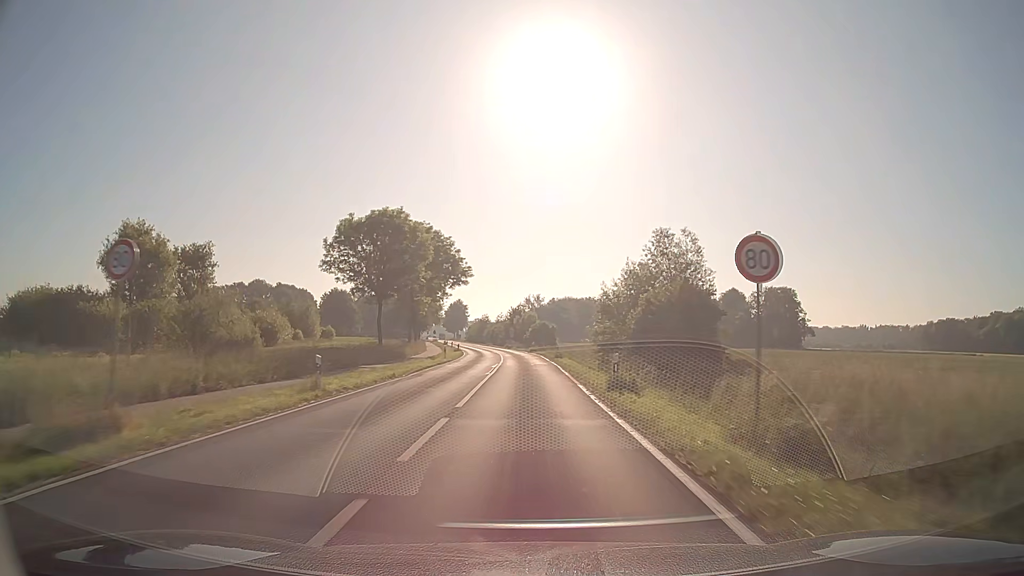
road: secondary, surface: asphalt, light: Day
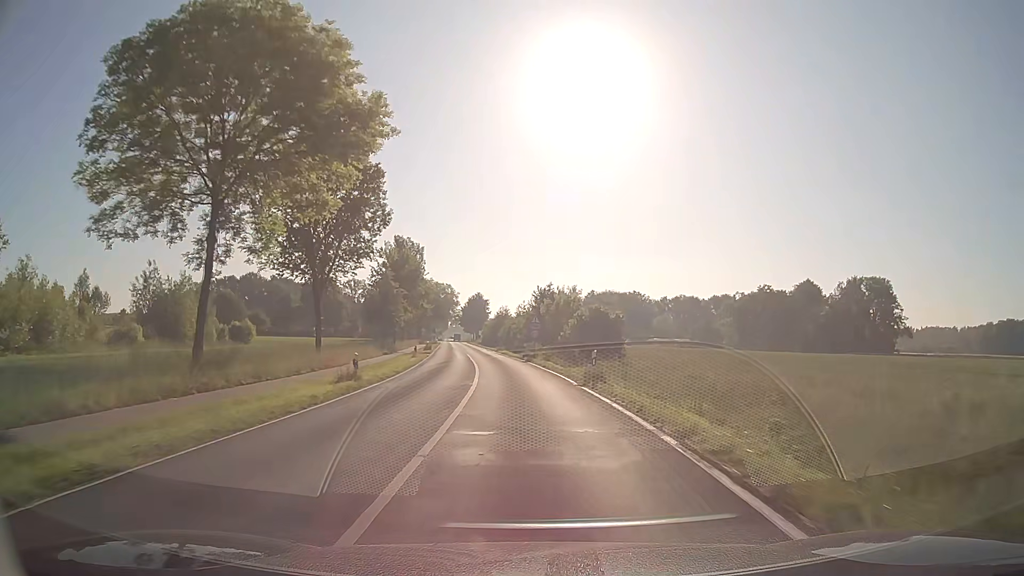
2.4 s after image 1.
(-0.4, +46.0) m; -3°
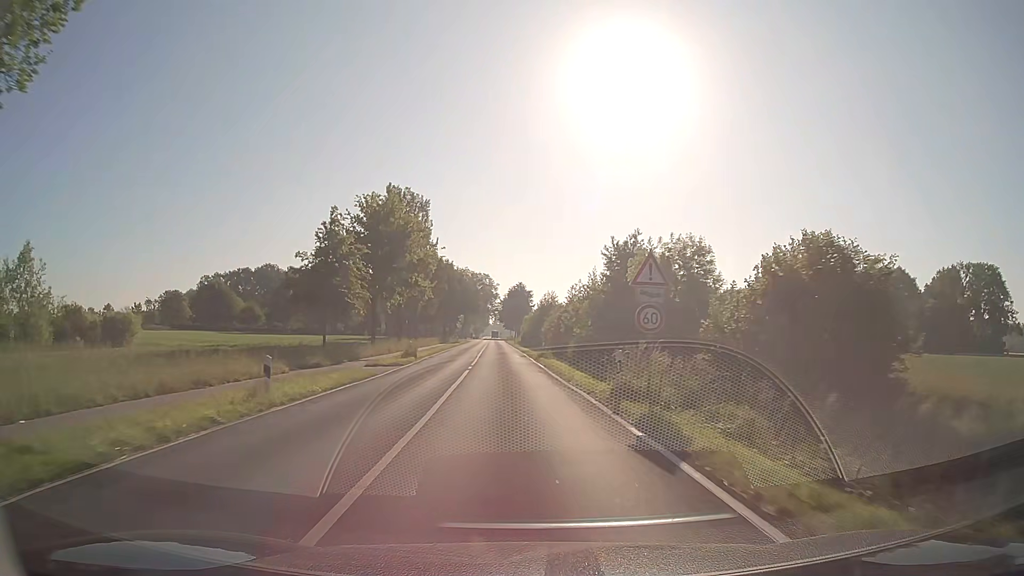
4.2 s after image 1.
(-1.0, +31.7) m; -4°
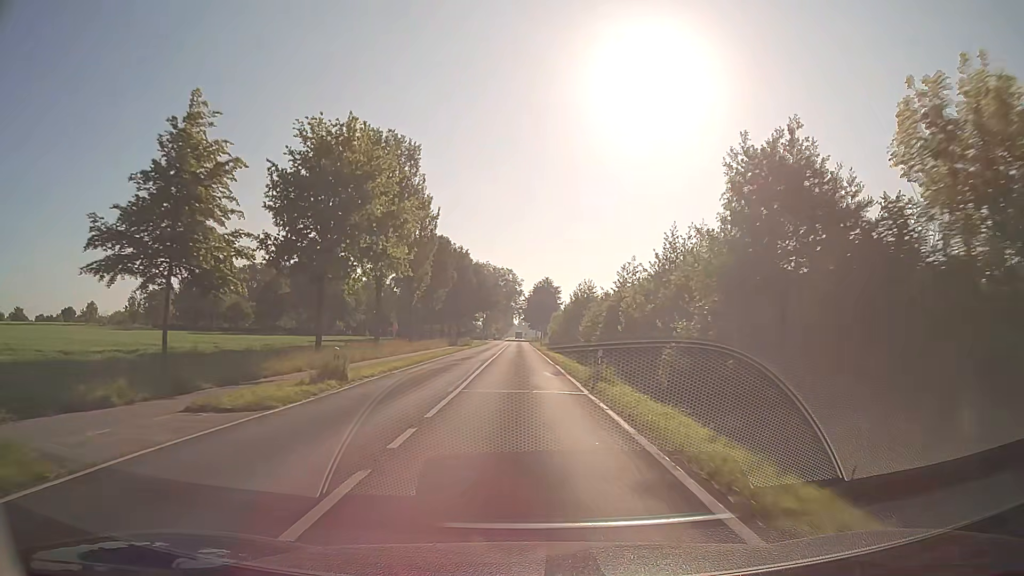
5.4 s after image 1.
(-0.4, +19.4) m; -2°
